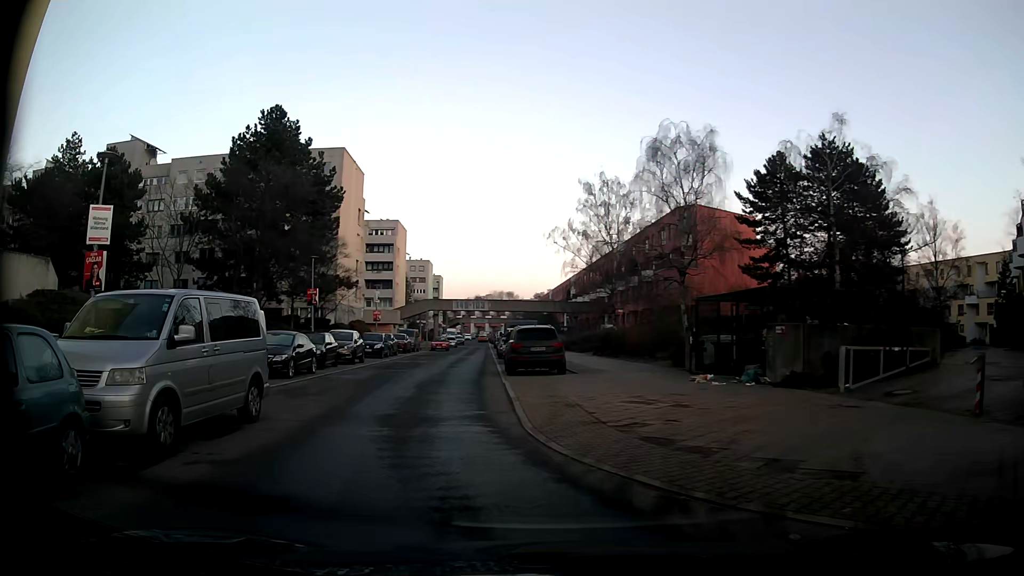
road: residential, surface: asphalt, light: Day
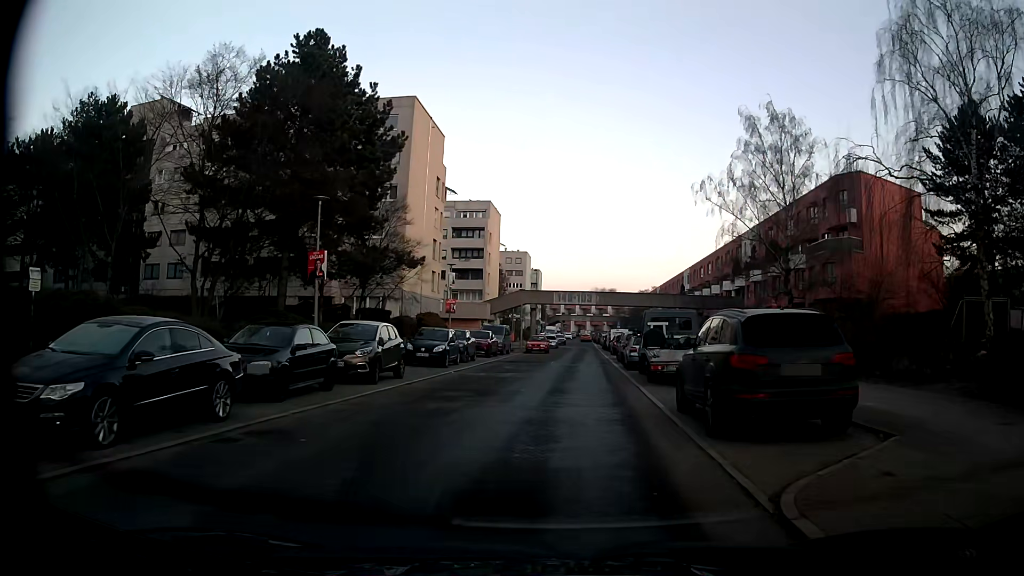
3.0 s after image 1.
(-1.8, +14.5) m; -8°
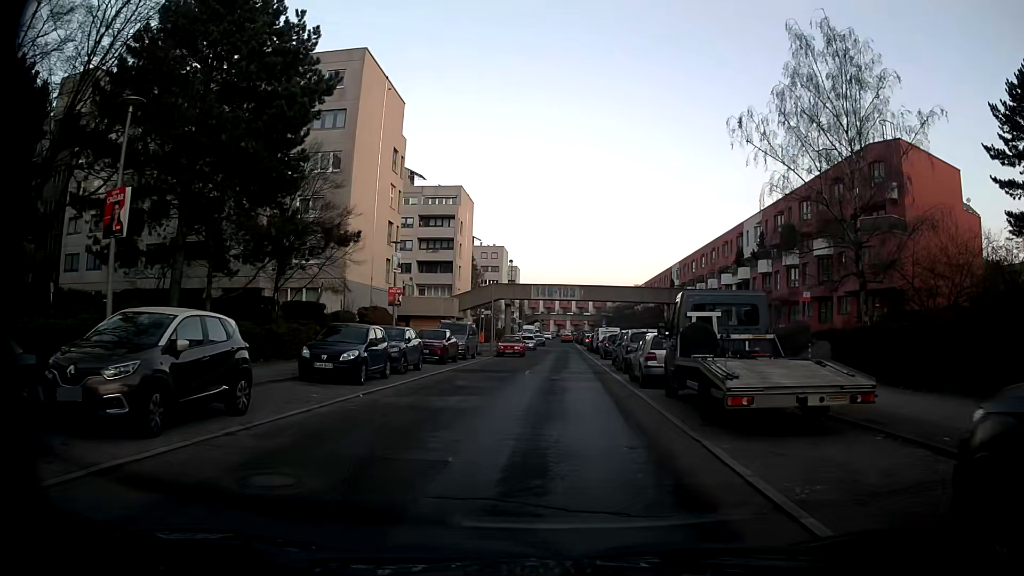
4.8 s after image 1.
(+0.1, +9.5) m; +2°
(0, +10) (0, +20) (0, +30) (0, +40) (0, +50) (0, +60) (0, +70) (0, +80) (0, +90) (-1, +100) m
